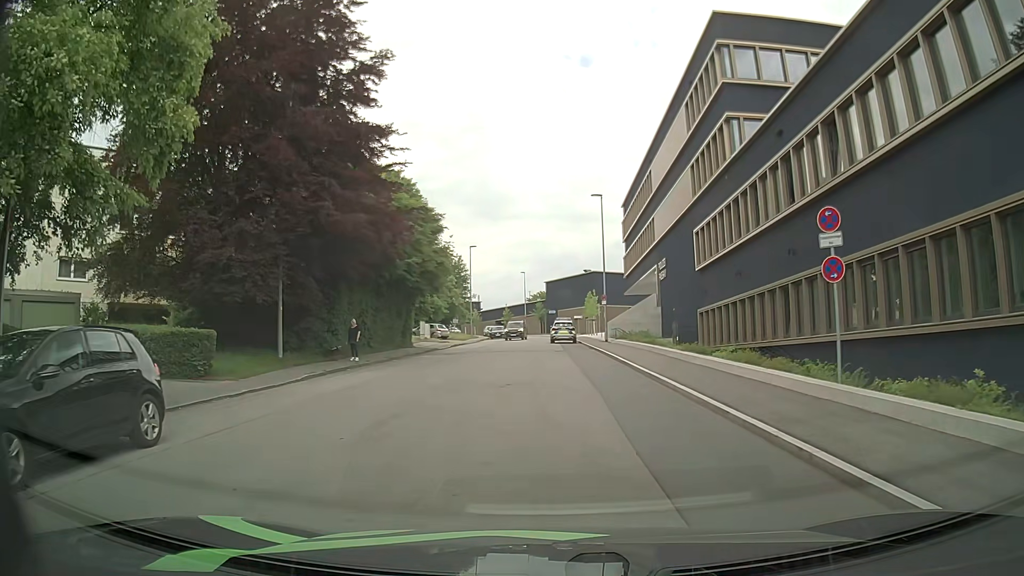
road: residential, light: Day
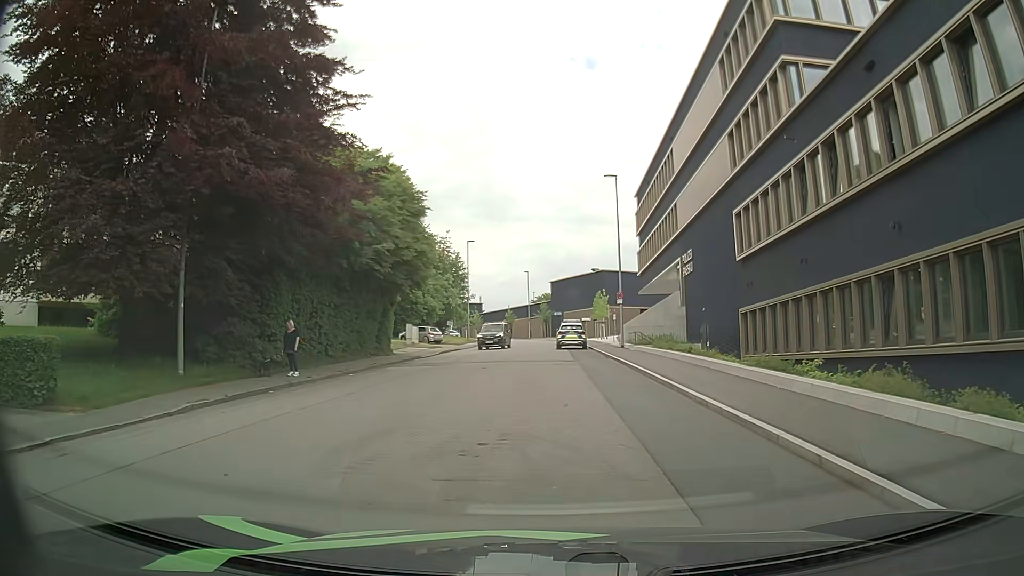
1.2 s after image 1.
(-0.1, +6.9) m; 0°
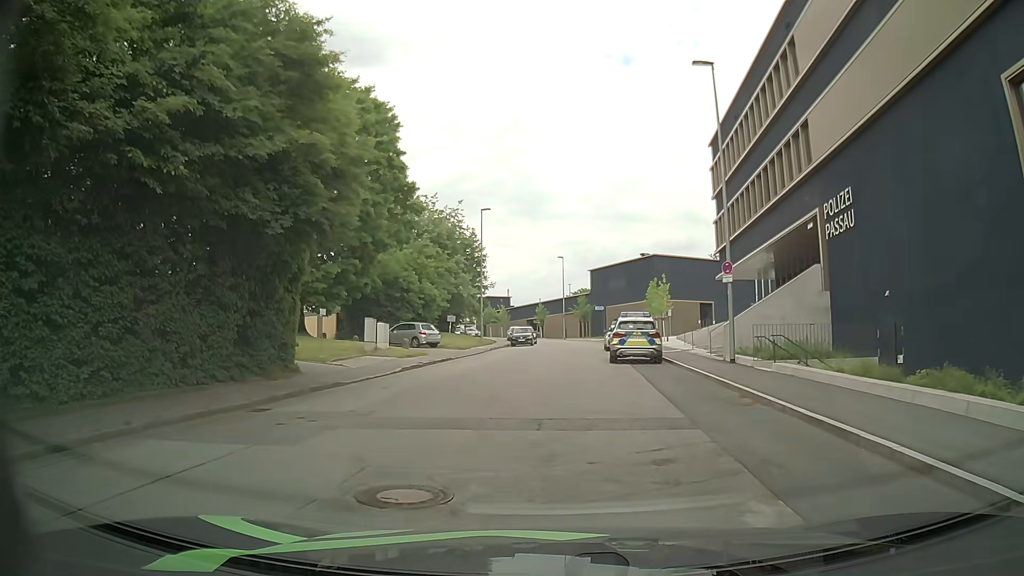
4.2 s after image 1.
(-0.7, +17.9) m; -4°
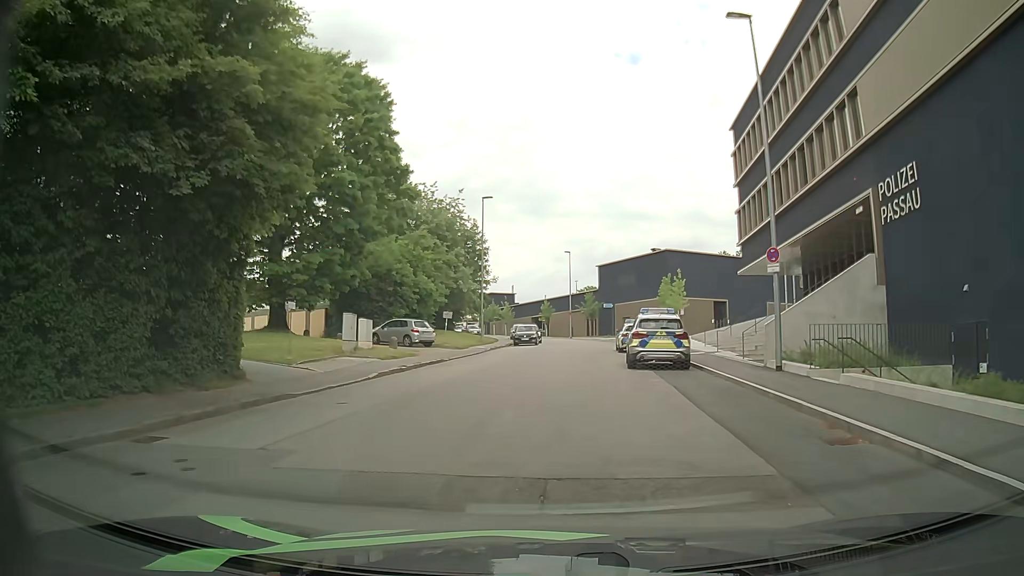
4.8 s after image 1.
(0.0, +3.9) m; -1°
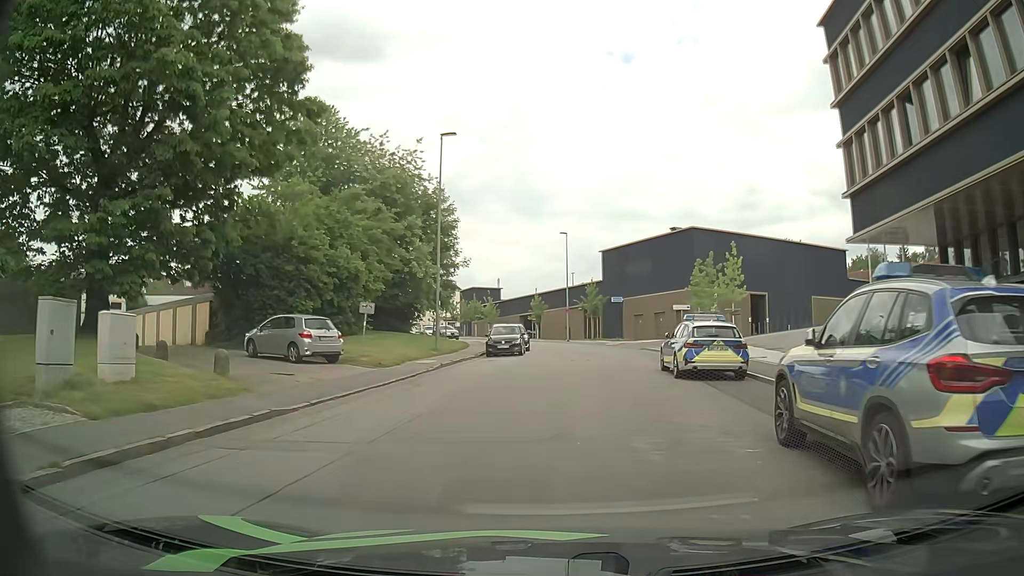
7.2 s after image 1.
(+0.5, +16.3) m; +2°
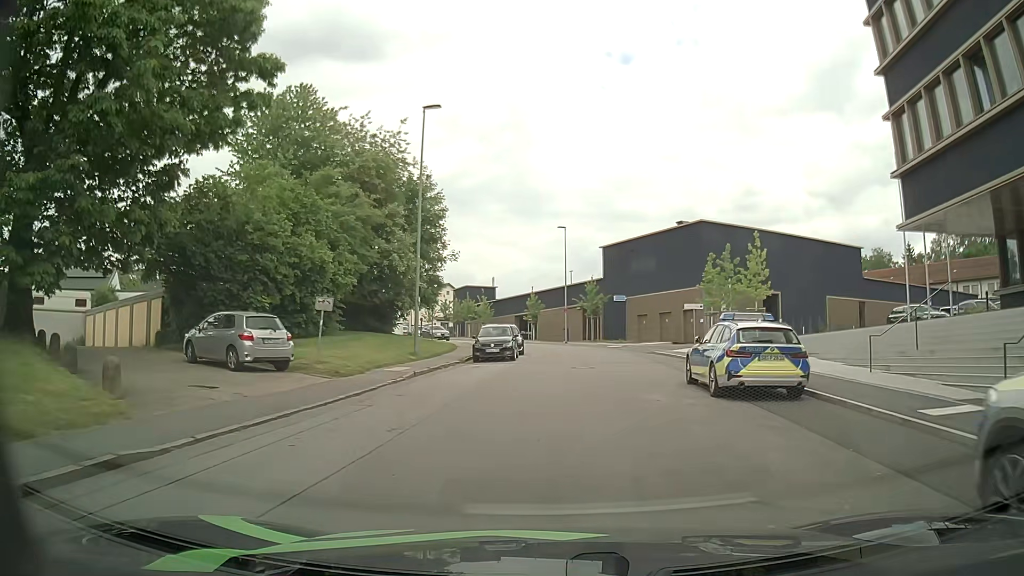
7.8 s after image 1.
(+0.1, +4.2) m; +2°
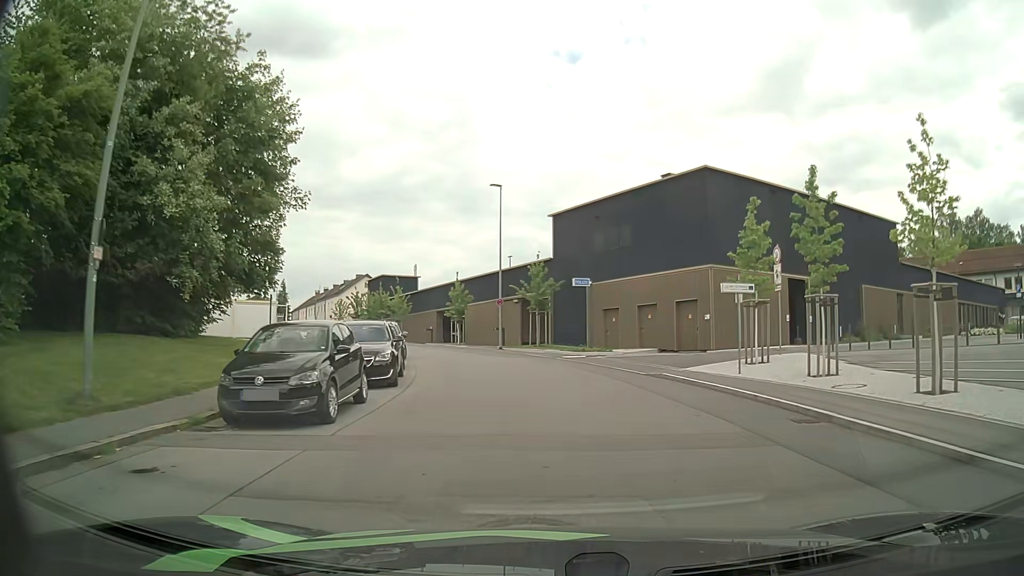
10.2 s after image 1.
(+0.1, +17.6) m; +3°
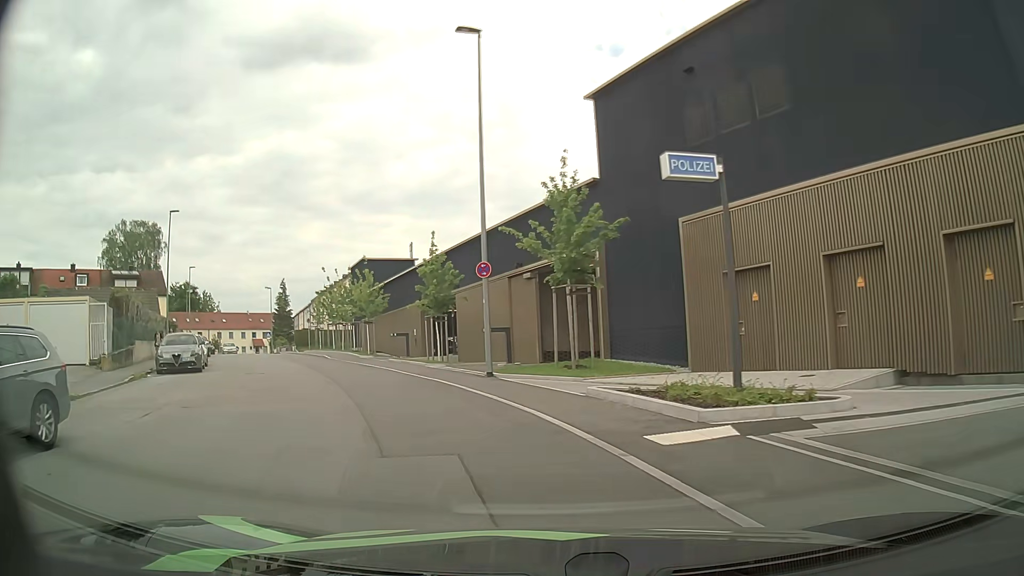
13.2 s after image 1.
(+0.3, +23.1) m; -5°
(-1, +10) (-5, +19) (-9, +28) (-14, +37) (-19, +46) (-24, +55) (-28, +63) (-33, +72) (-38, +81) (-42, +90) m
